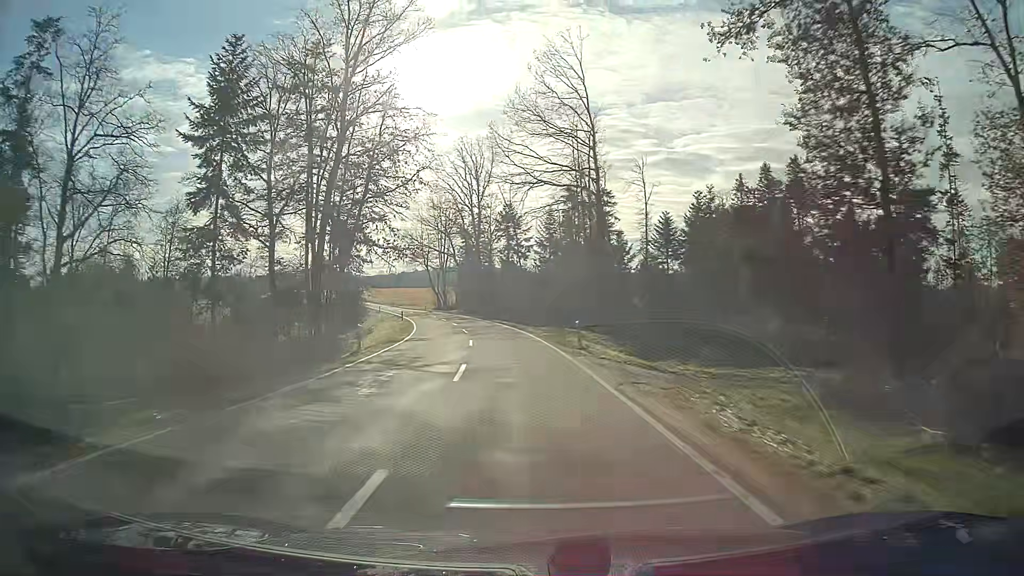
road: tertiary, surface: asphalt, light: Day
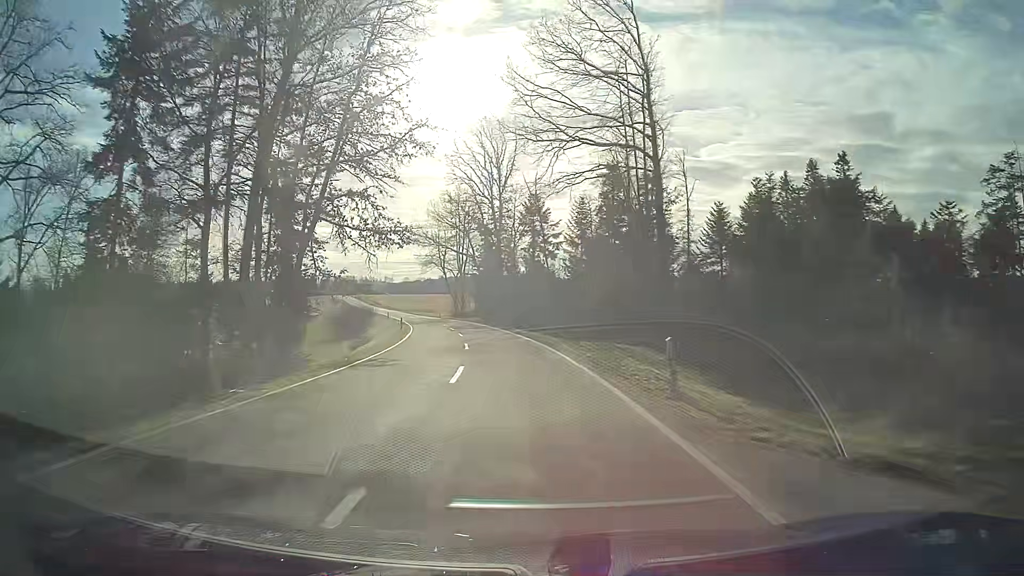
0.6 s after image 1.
(-0.3, +12.5) m; -2°
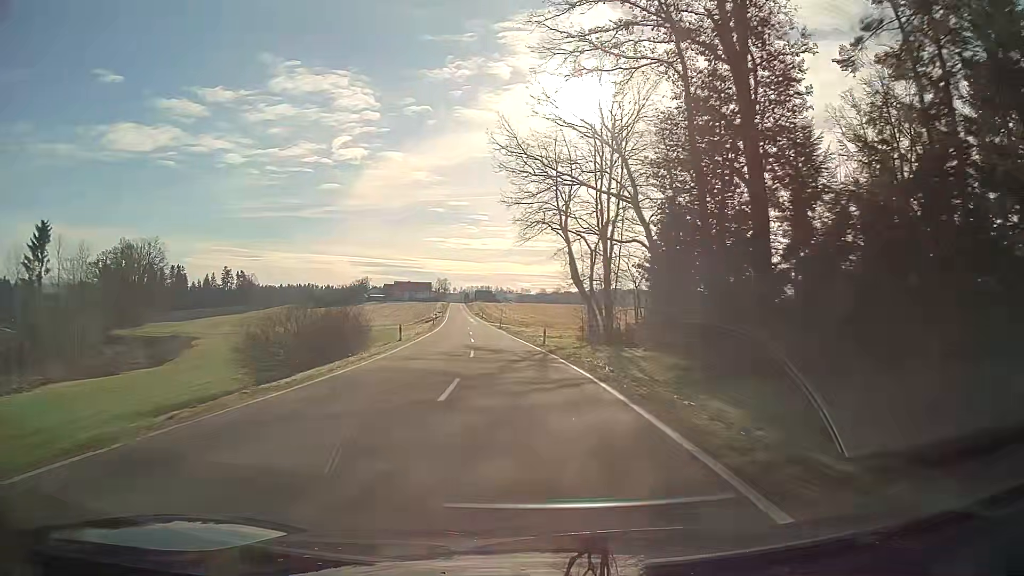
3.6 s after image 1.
(-6.4, +61.8) m; -12°
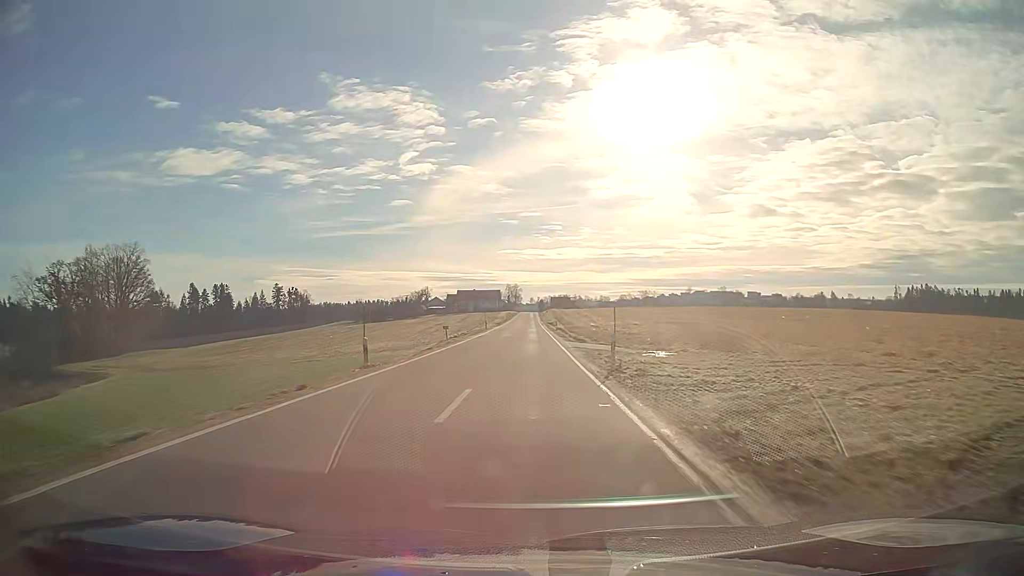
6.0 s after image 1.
(-3.0, +50.5) m; -6°
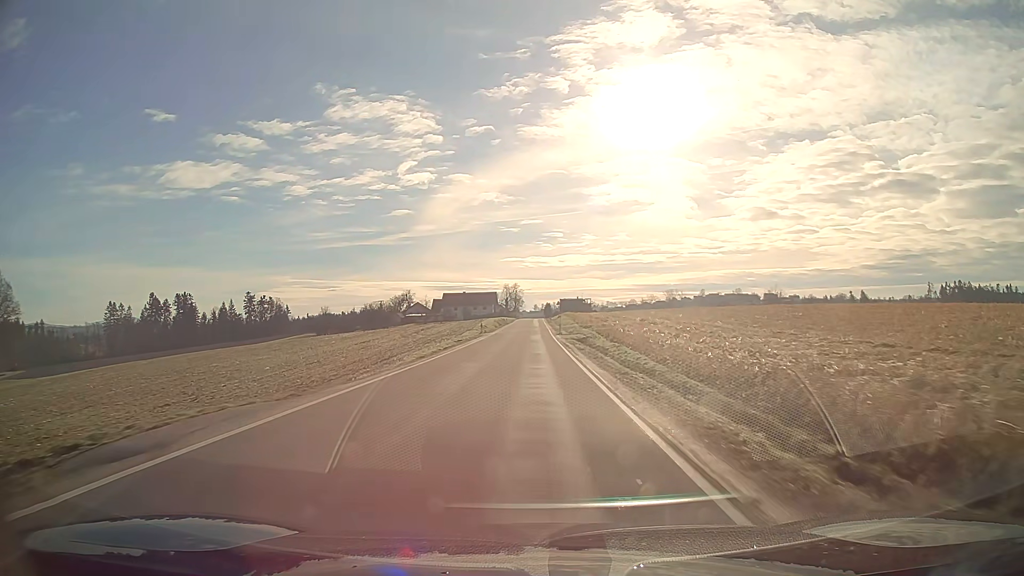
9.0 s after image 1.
(-0.3, +64.5) m; 0°
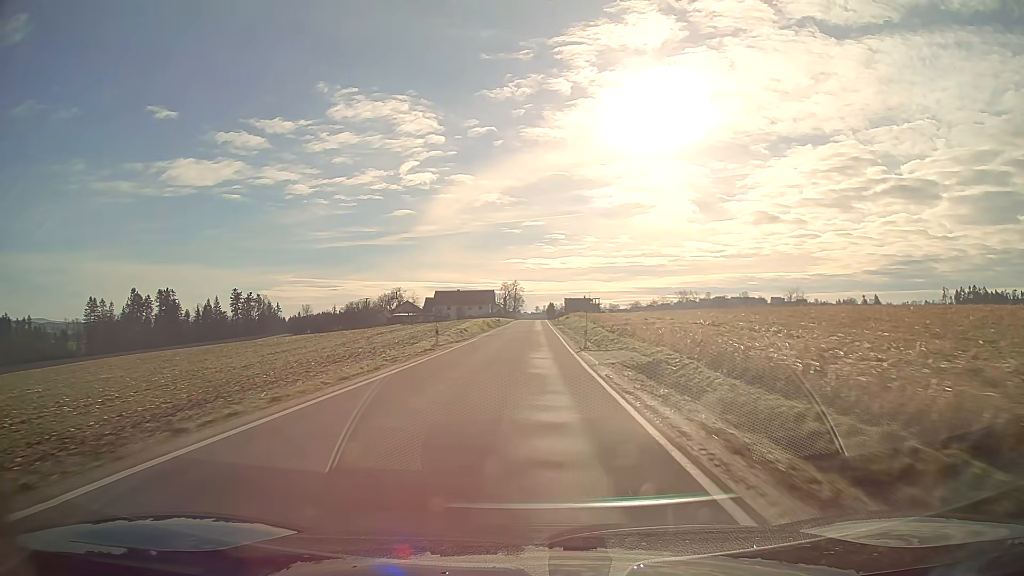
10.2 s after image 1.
(0.0, +26.0) m; 0°
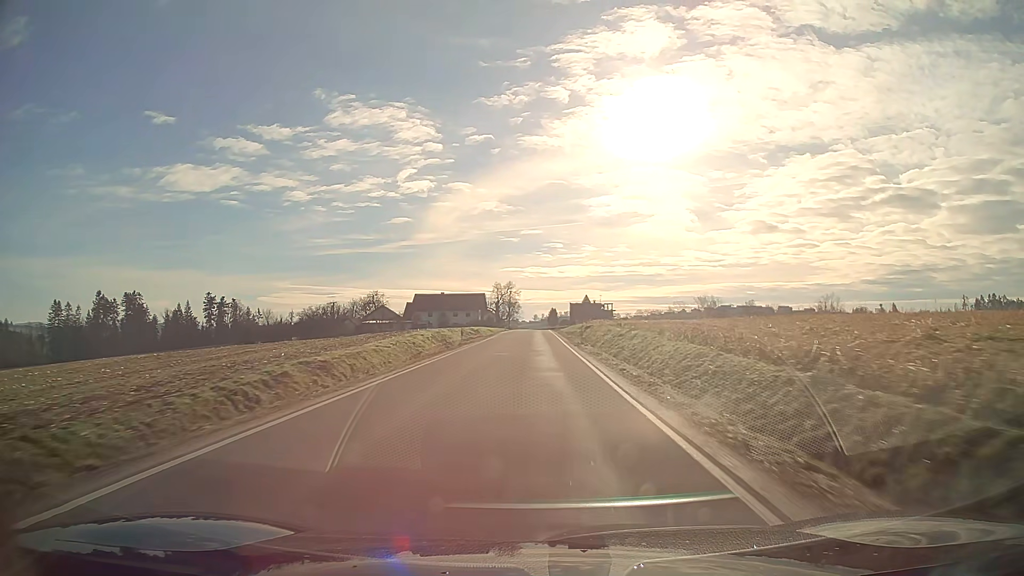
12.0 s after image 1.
(0.0, +39.0) m; 0°
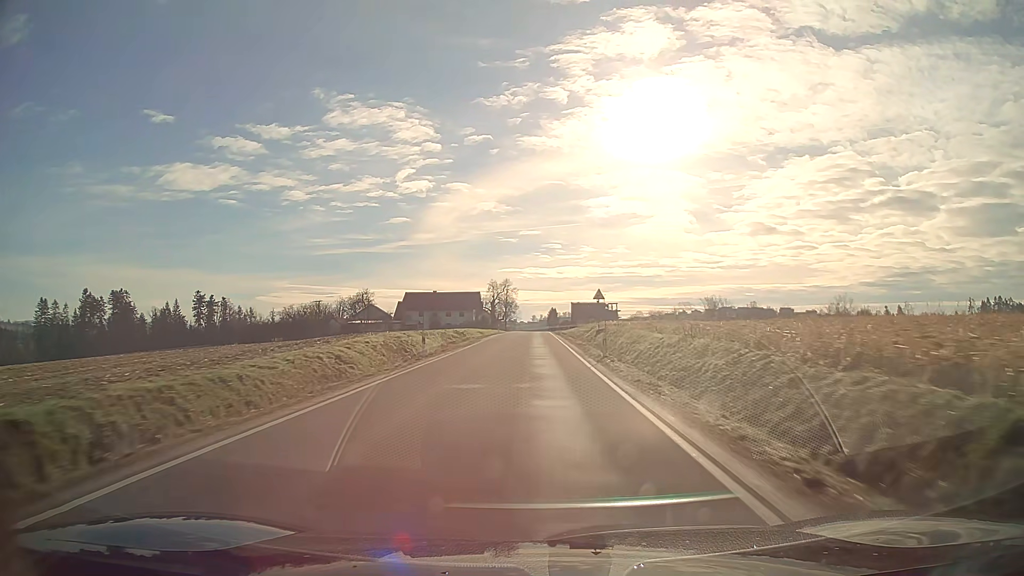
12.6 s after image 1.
(0.0, +12.9) m; 0°
